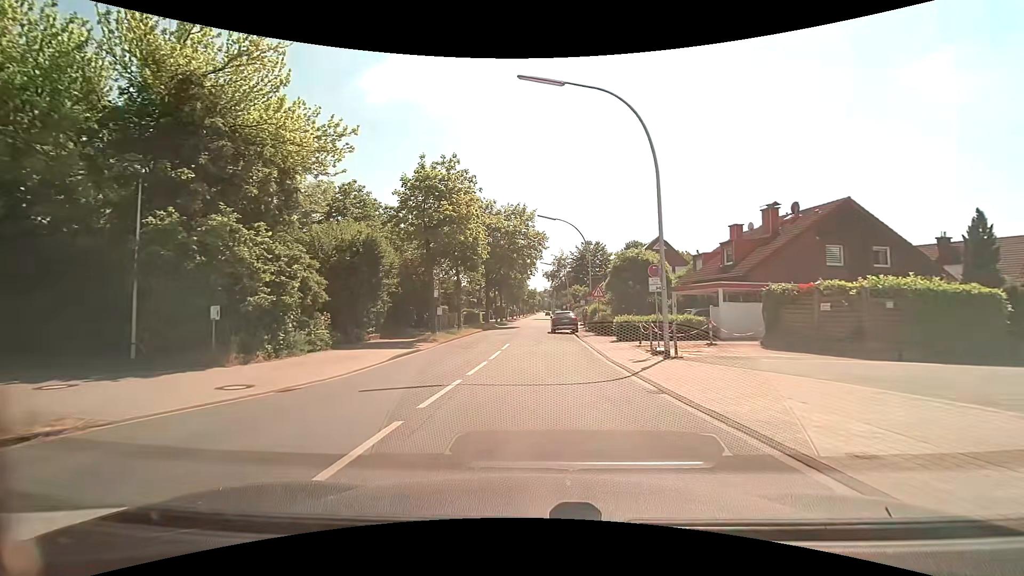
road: secondary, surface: asphalt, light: Day
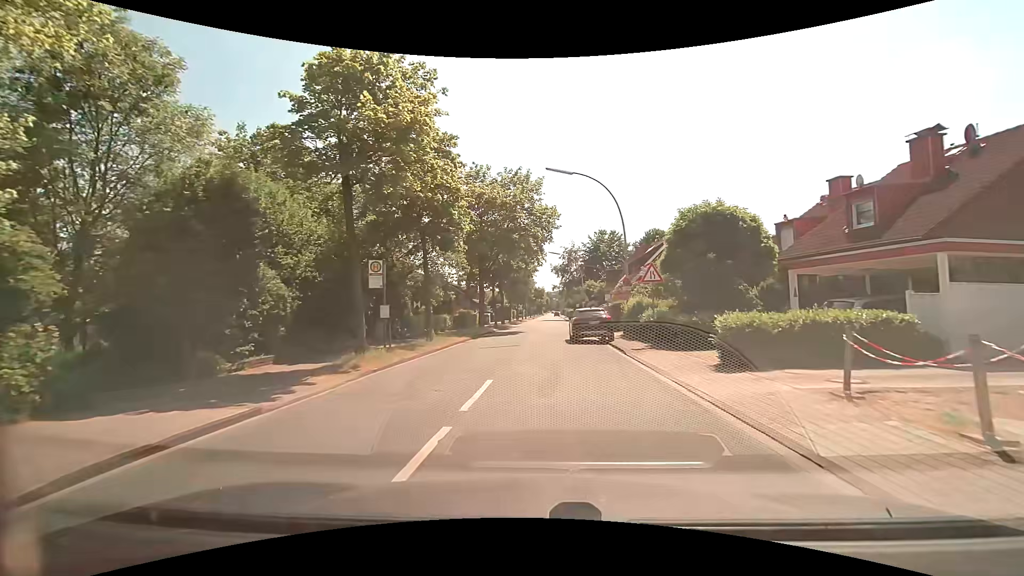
(-0.2, +12.6) m; -2°
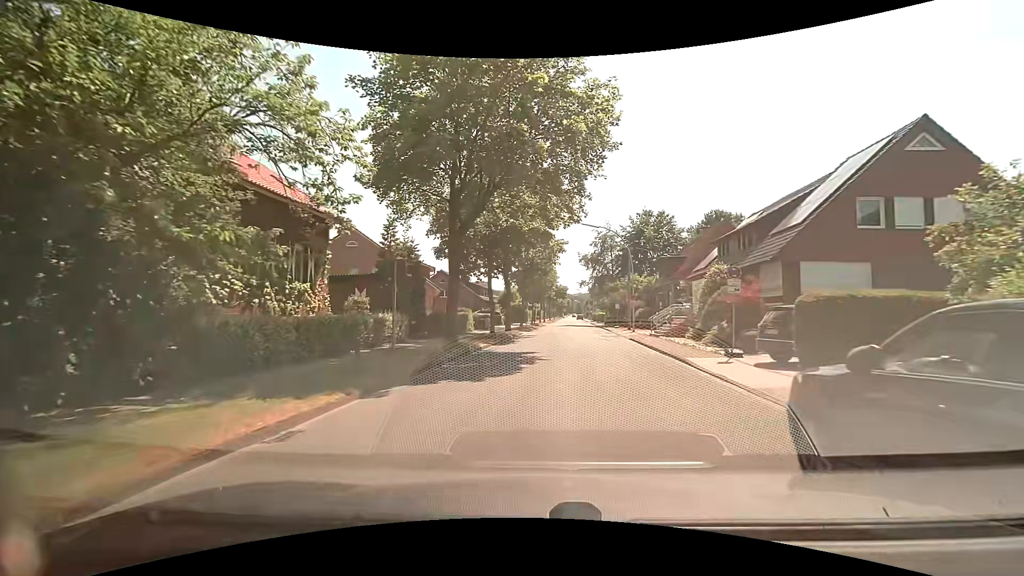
(-0.2, +20.7) m; -2°
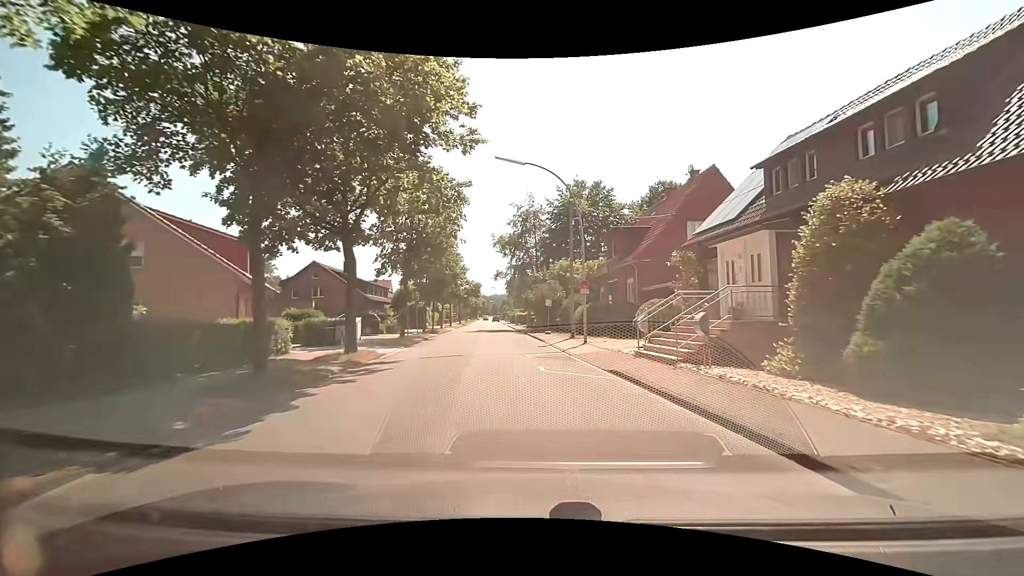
(+1.4, +17.7) m; +10°
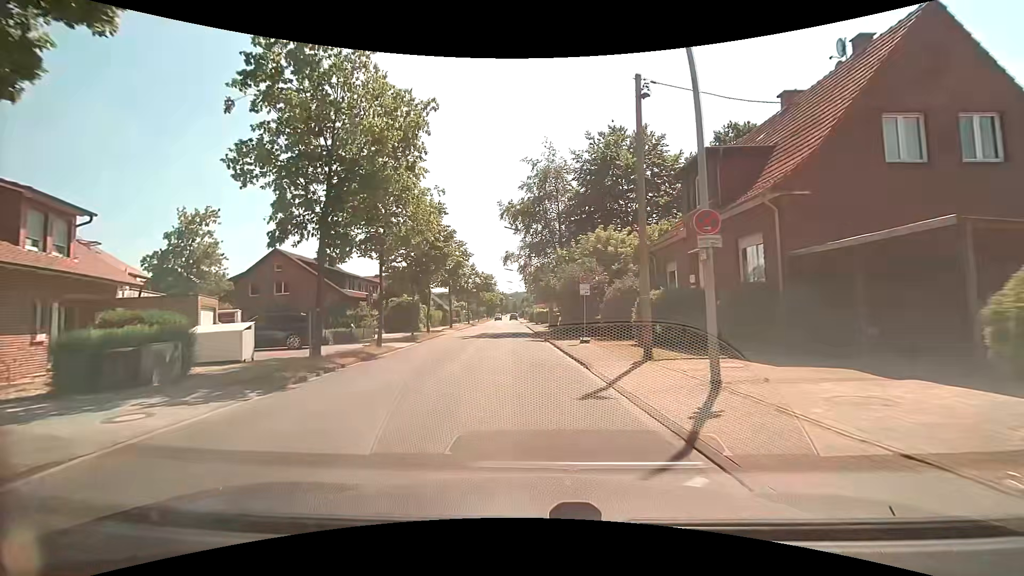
(-0.3, +14.7) m; -3°
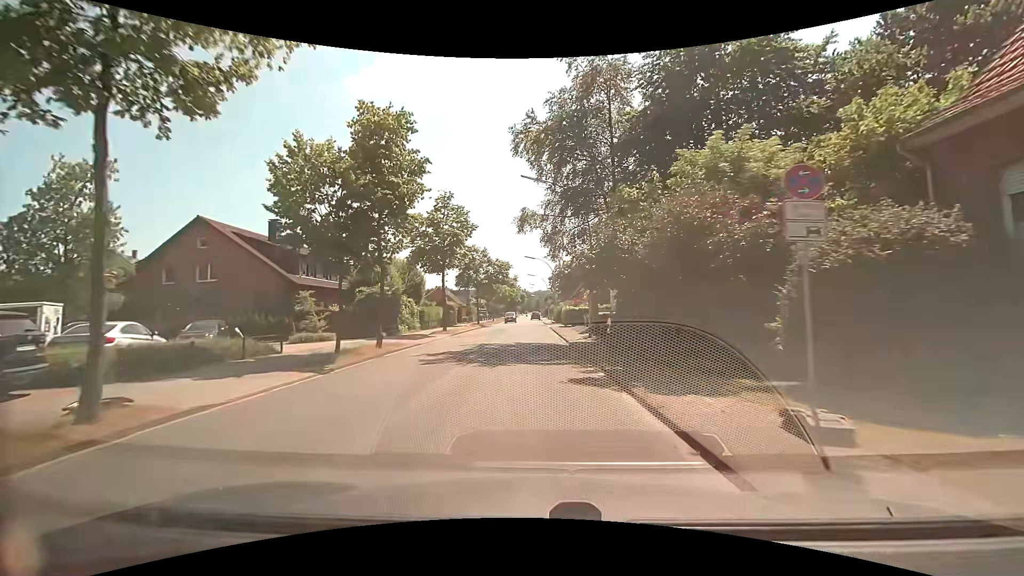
(-0.5, +15.8) m; -3°
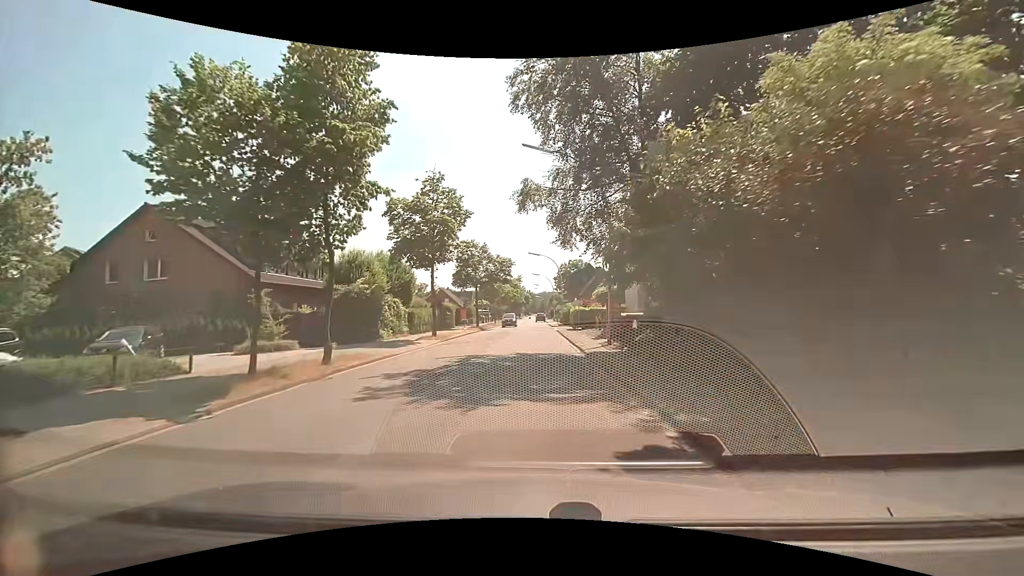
(+0.1, +5.4) m; 0°
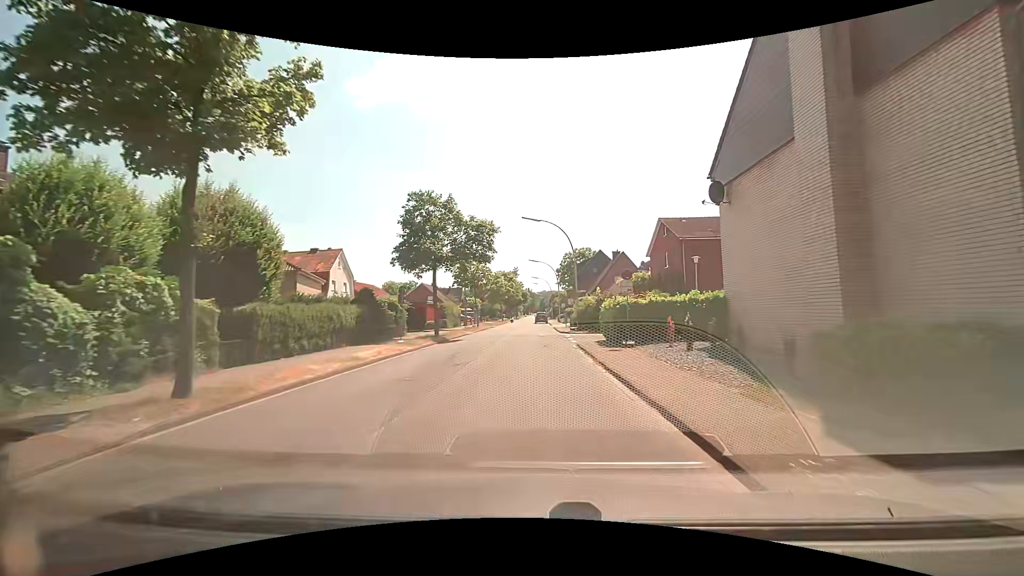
(+0.1, +21.9) m; 0°
(0, +10) (0, +20) (0, +30) (0, +40) (-1, +50) (-2, +60) (-3, +70) (-2, +80) (-2, +90) (-2, +100) m
